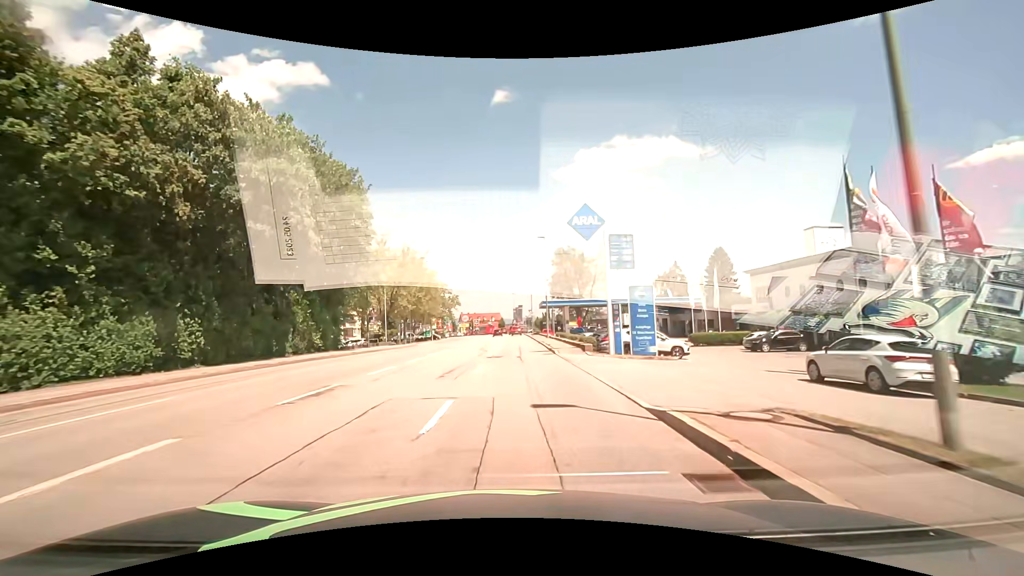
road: tertiary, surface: asphalt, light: Day
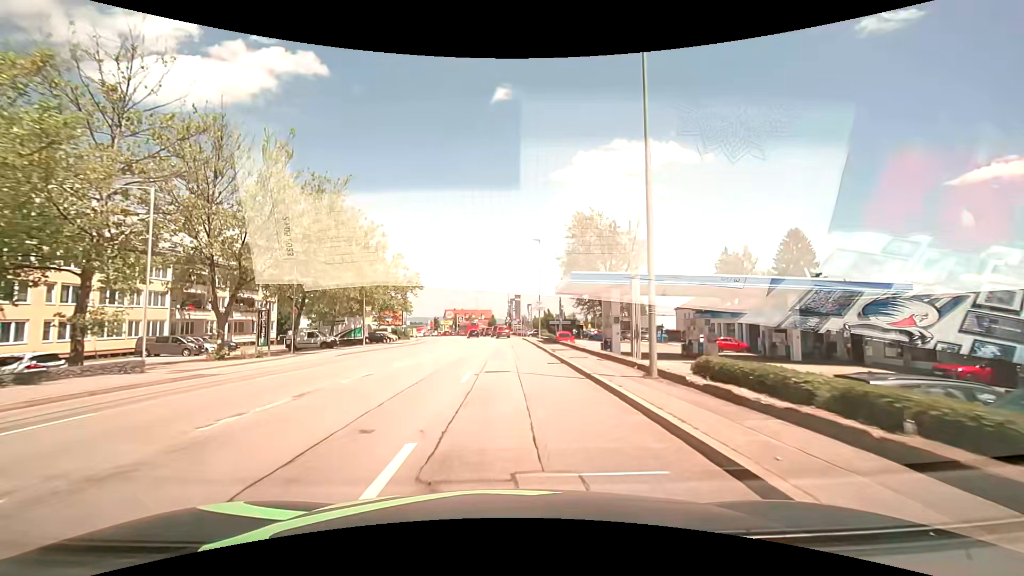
(+0.2, +38.1) m; +1°
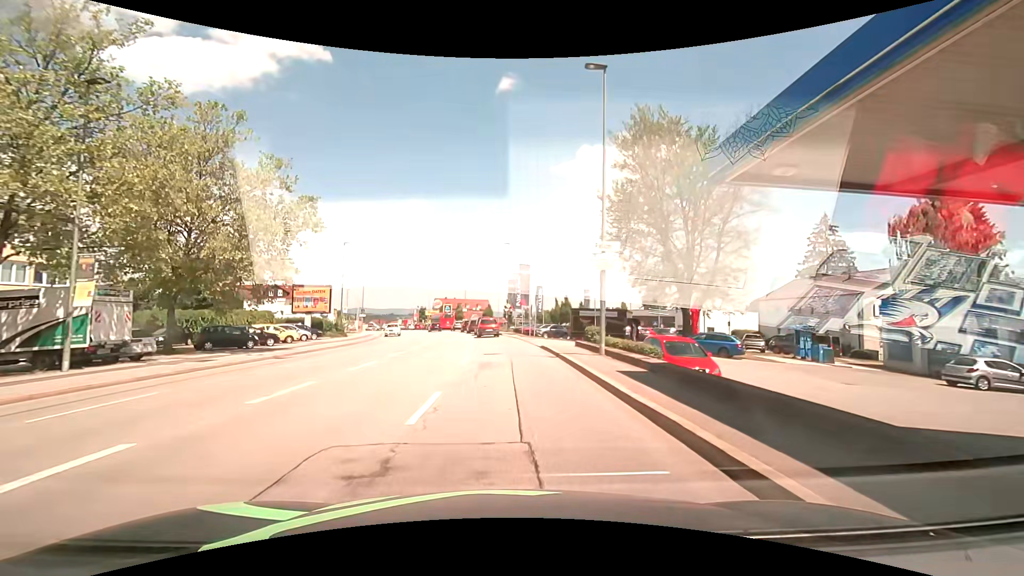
(0.0, +33.7) m; 0°
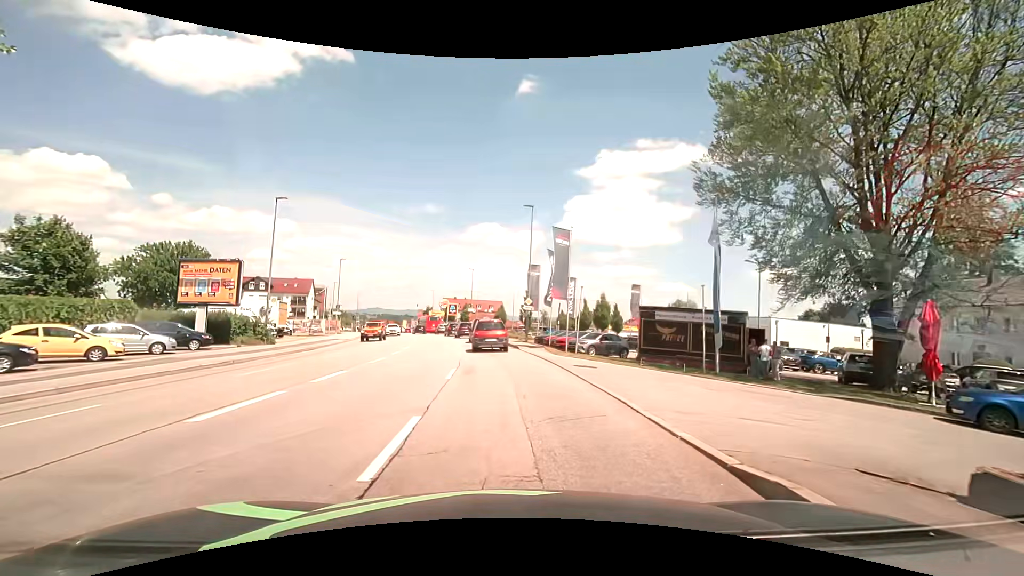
(-0.2, +19.4) m; -2°
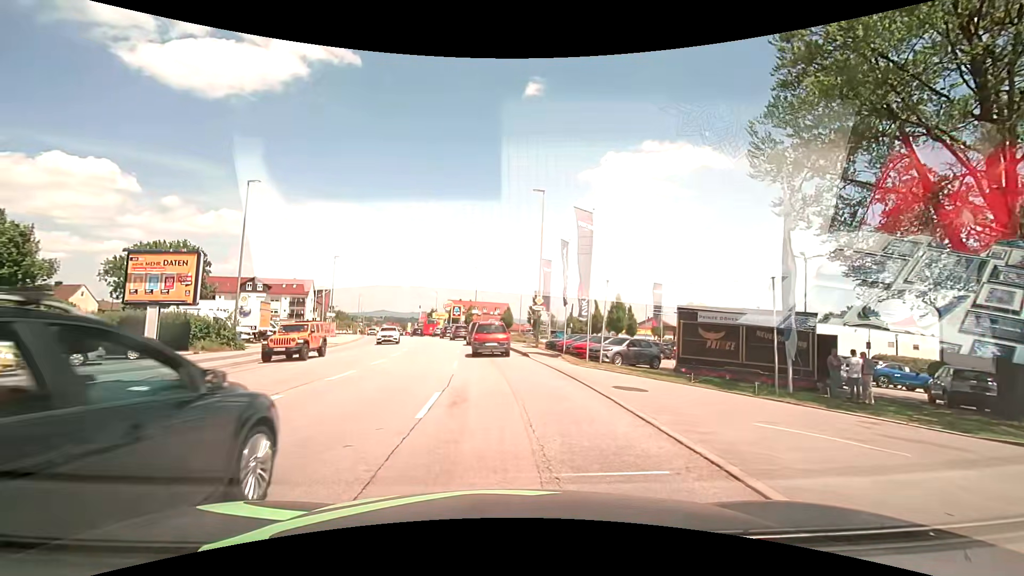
(0.0, +4.9) m; -1°
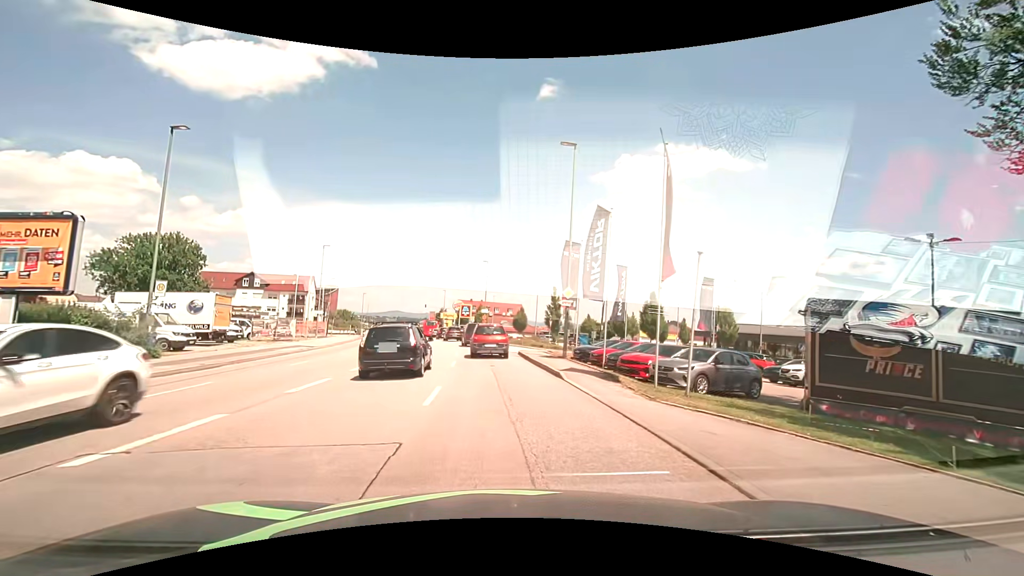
(0.0, +8.9) m; -1°
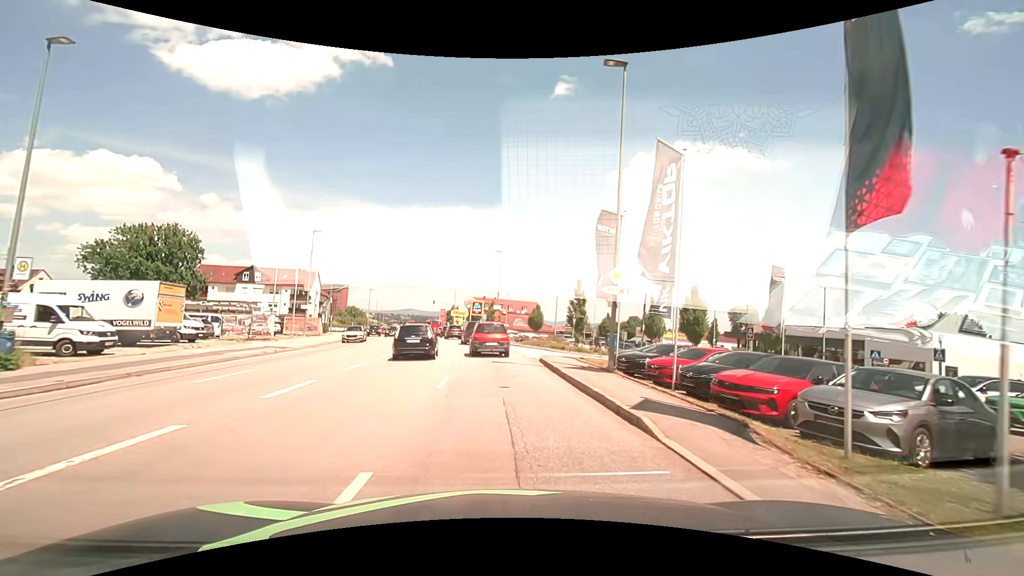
(-0.1, +7.3) m; -1°
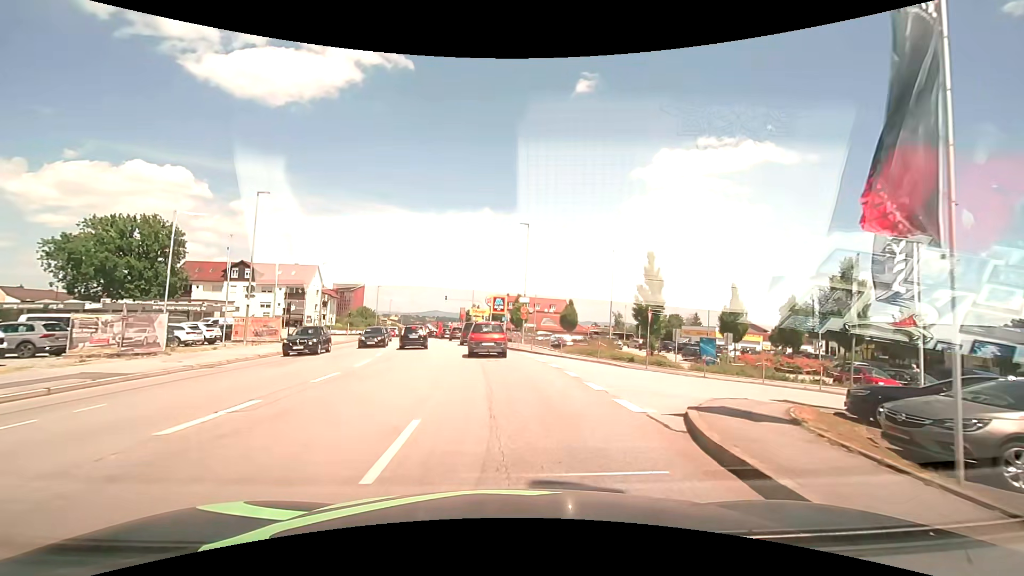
(-0.4, +15.5) m; -2°
